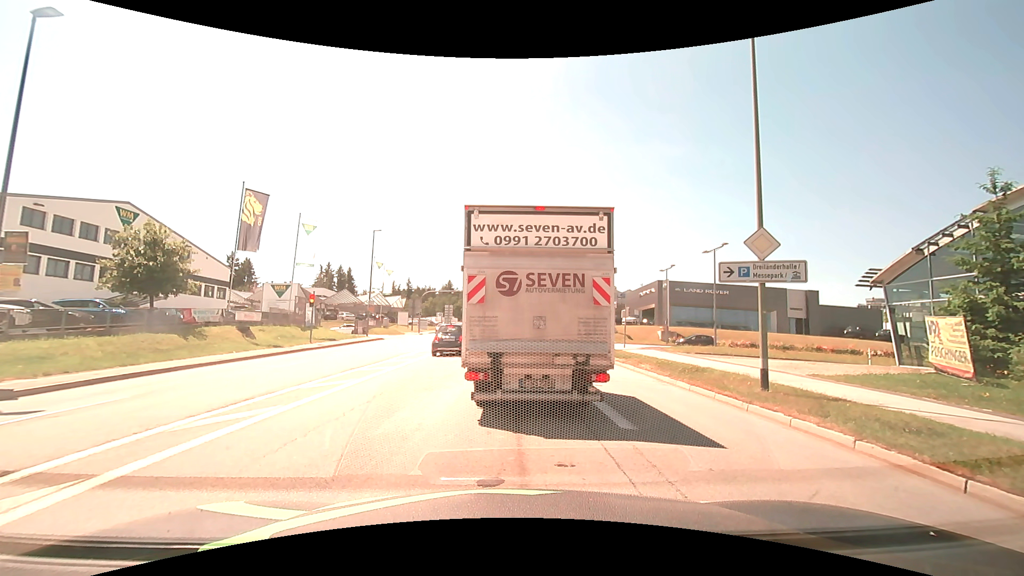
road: tertiary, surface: asphalt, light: Day
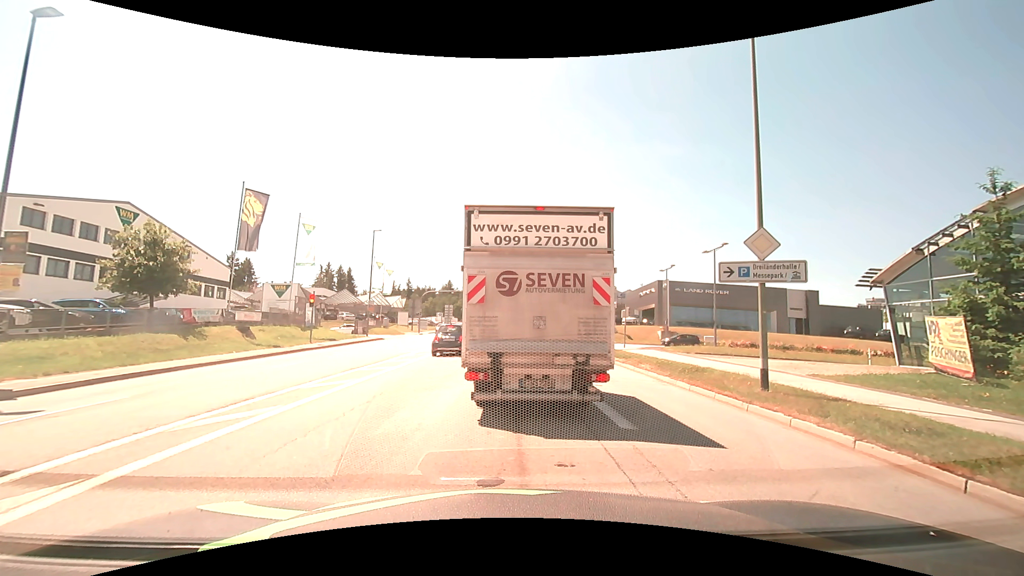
(0.0, 0.0) m; 0°
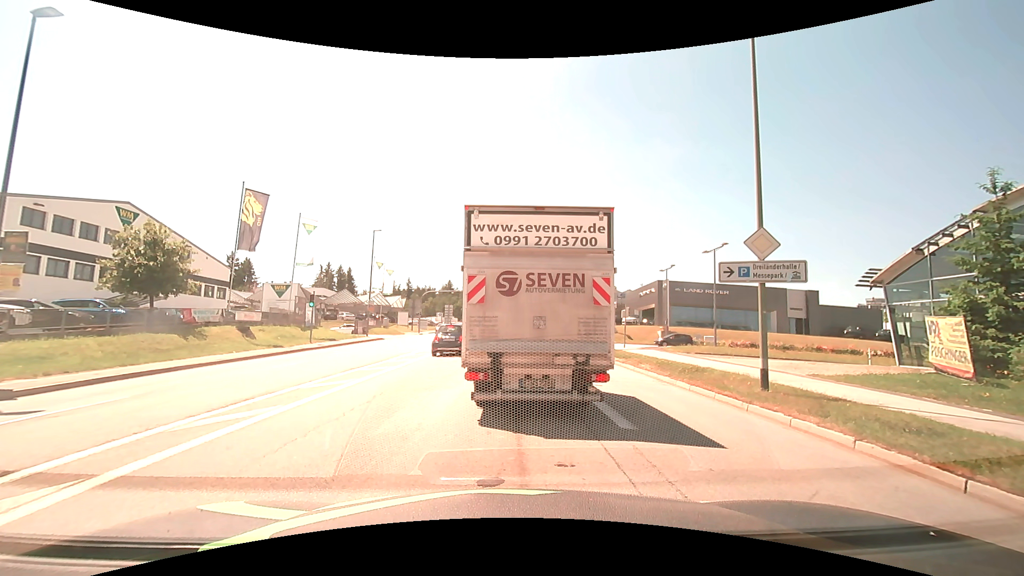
(0.0, 0.0) m; 0°
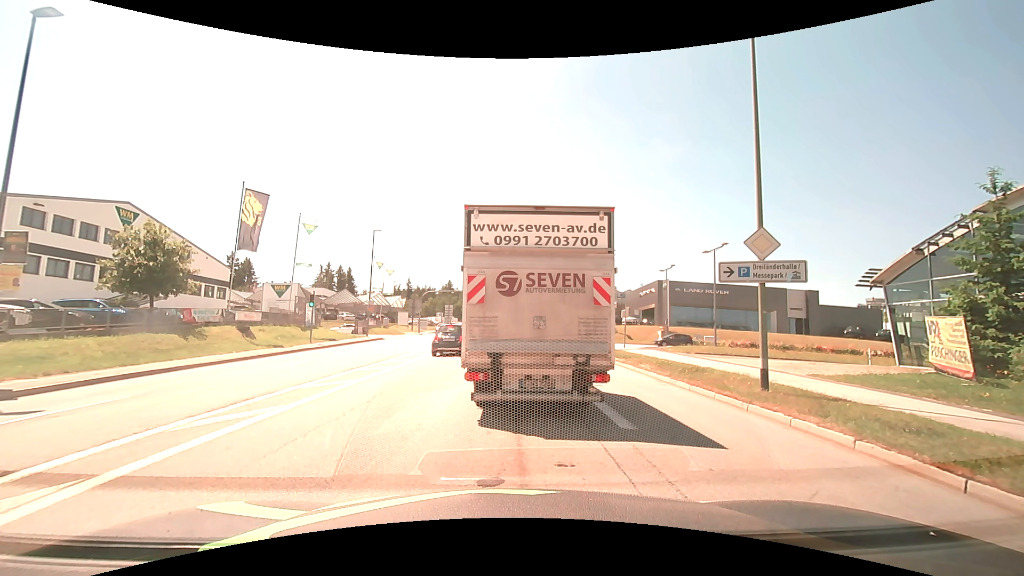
(0.0, 0.0) m; 0°
